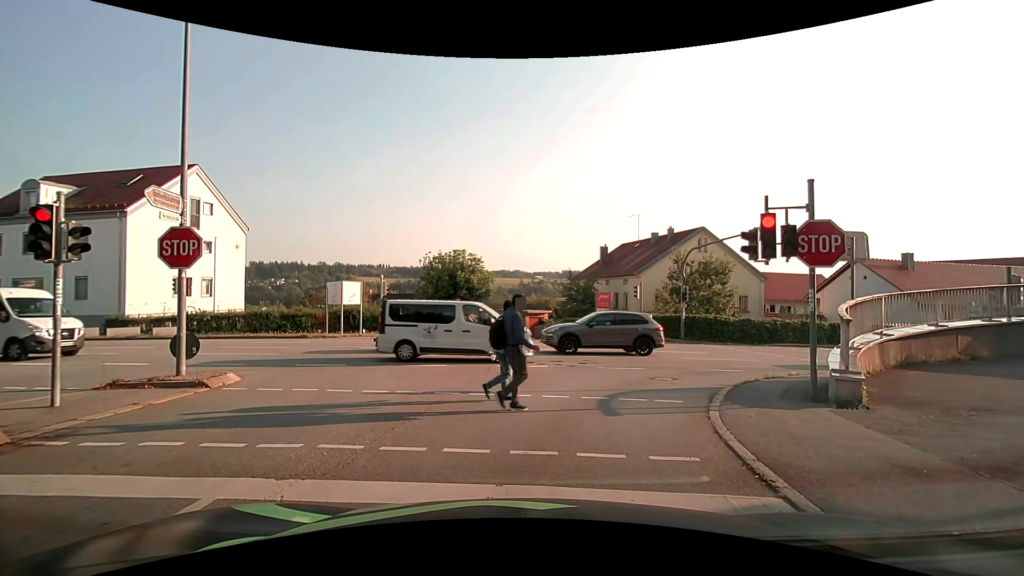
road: tertiary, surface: asphalt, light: Day
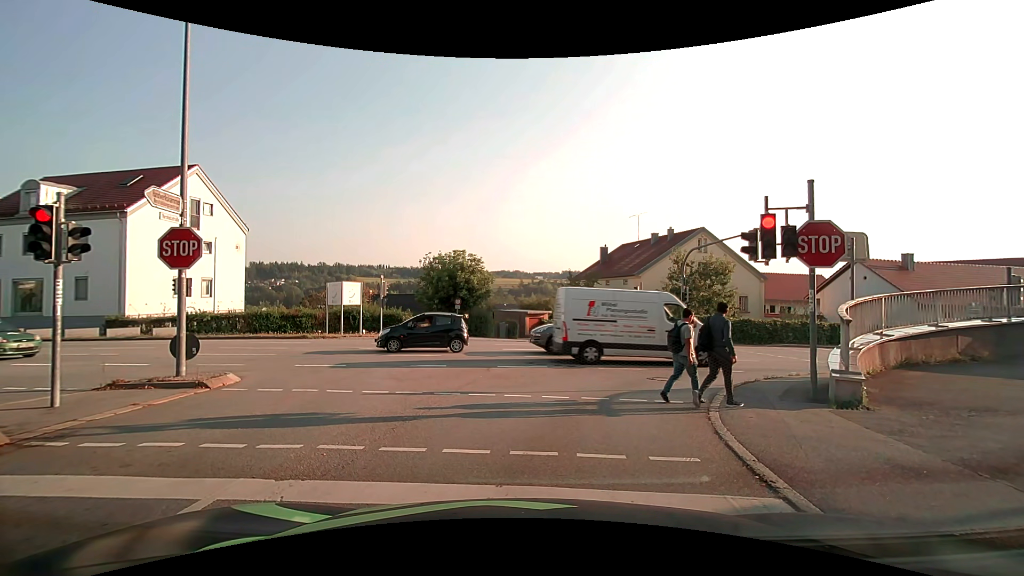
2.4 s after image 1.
(0.0, +0.1) m; 0°
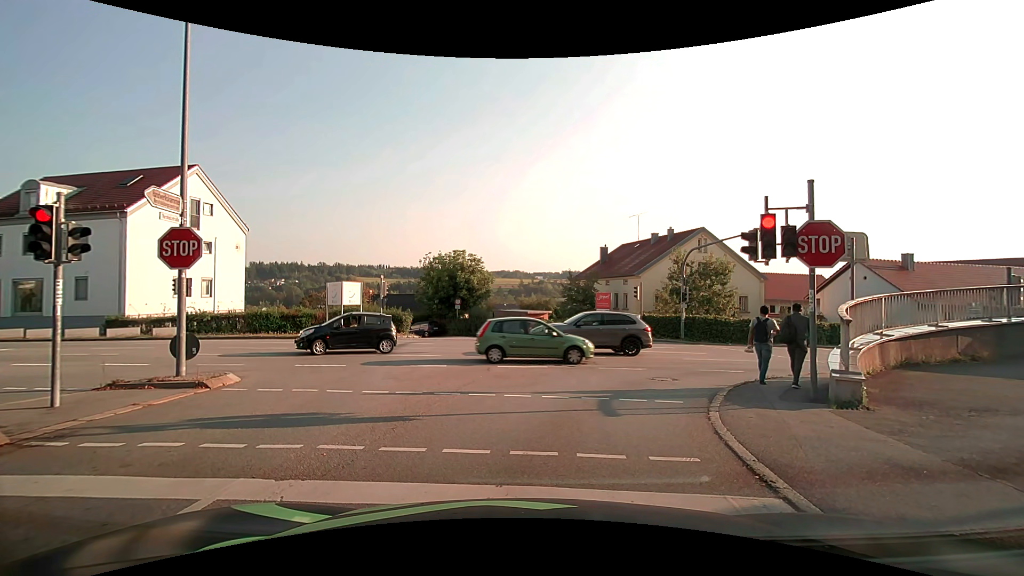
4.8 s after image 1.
(0.0, 0.0) m; 0°
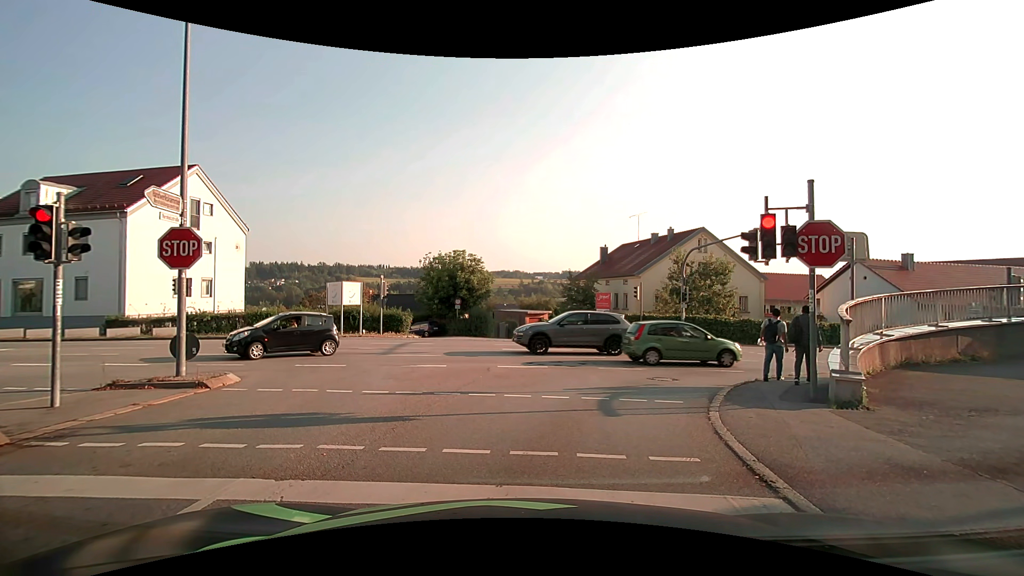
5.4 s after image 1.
(0.0, 0.0) m; 0°
(+1, +10) (+6, +18) (+16, +22) (+25, +24) (+35, +26) (+45, +30) (+54, +33) (+63, +38) (+71, +43) (+79, +49) m
